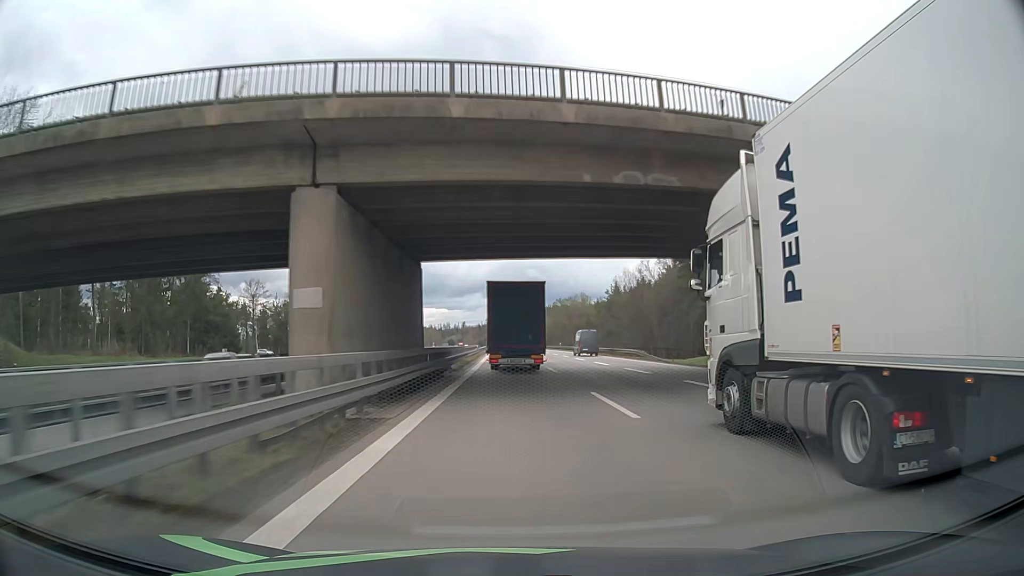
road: motorway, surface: asphalt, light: Day
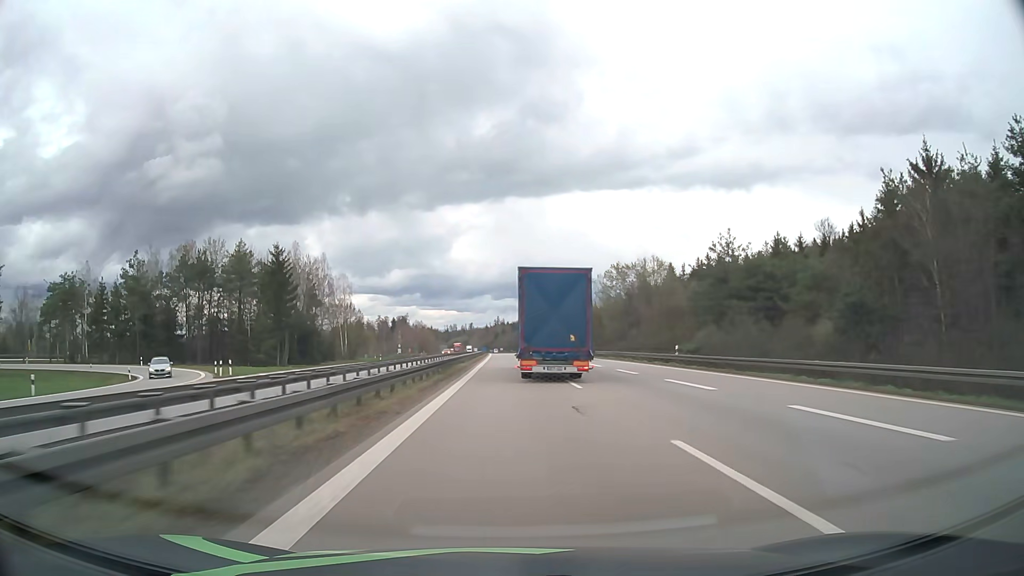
(-0.5, +81.0) m; -1°
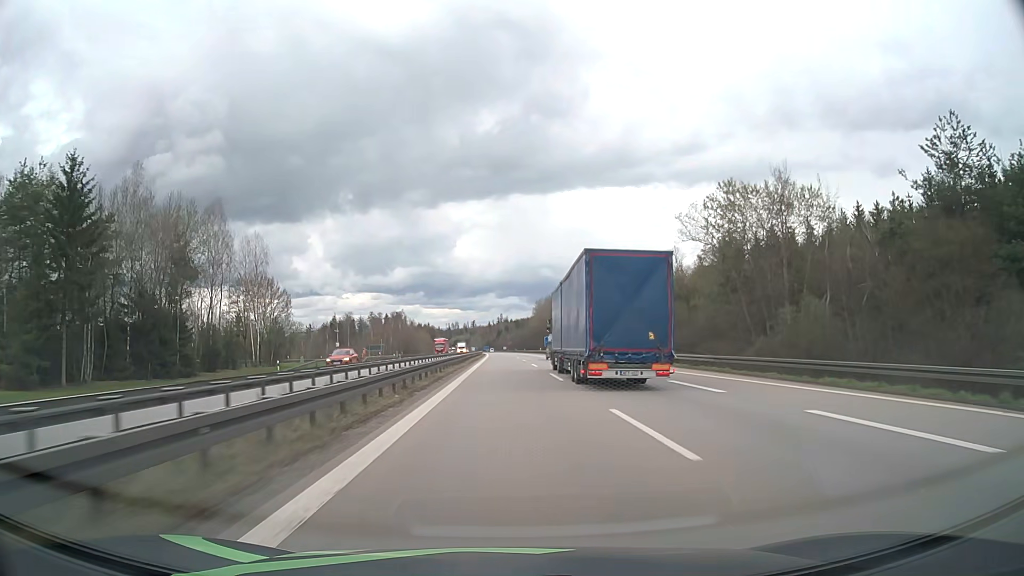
(-0.1, +49.4) m; 0°
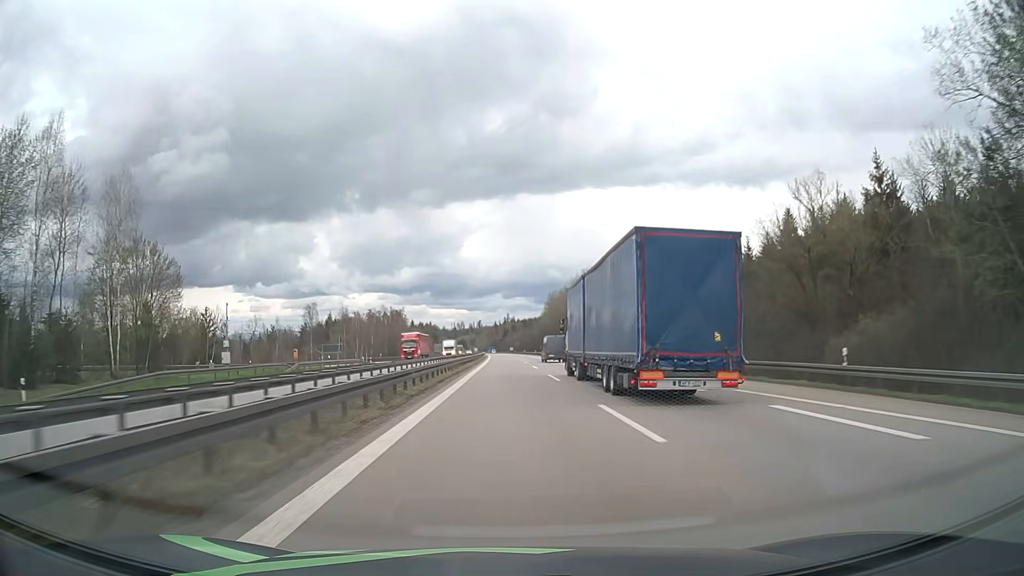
(-0.1, +34.1) m; -1°
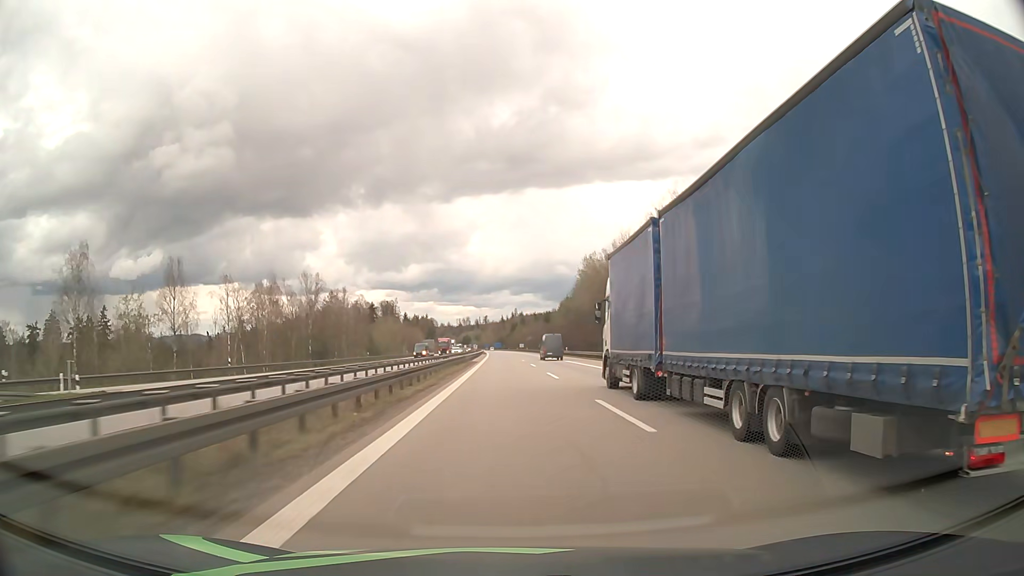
(-0.5, +71.3) m; -1°
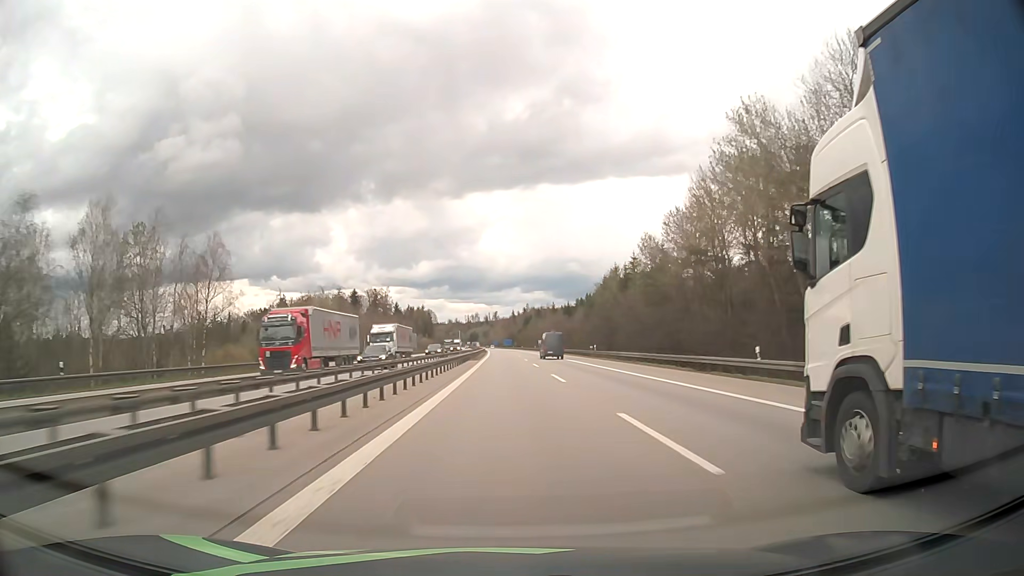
(-0.7, +75.7) m; -1°
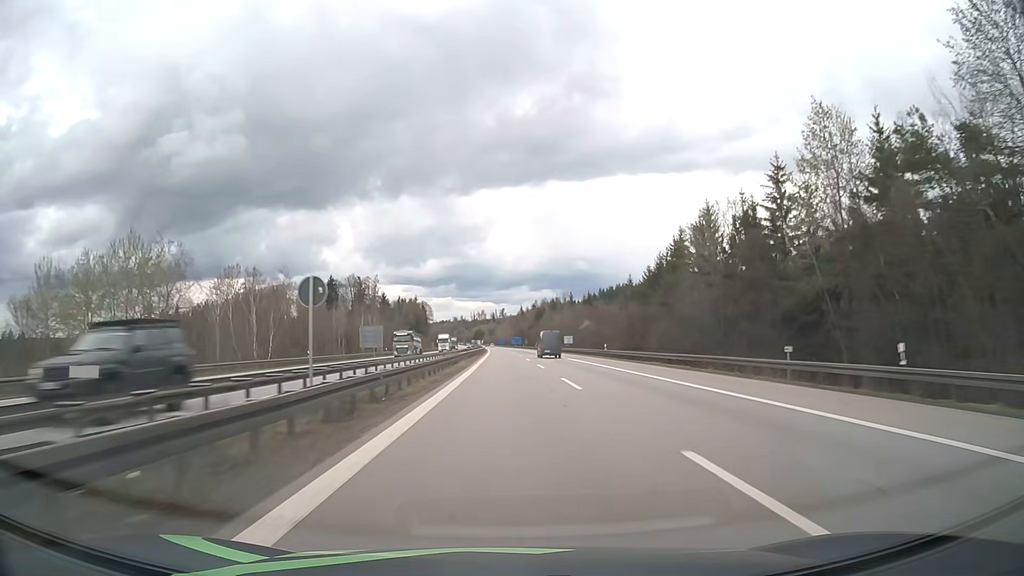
(-0.4, +59.0) m; -1°
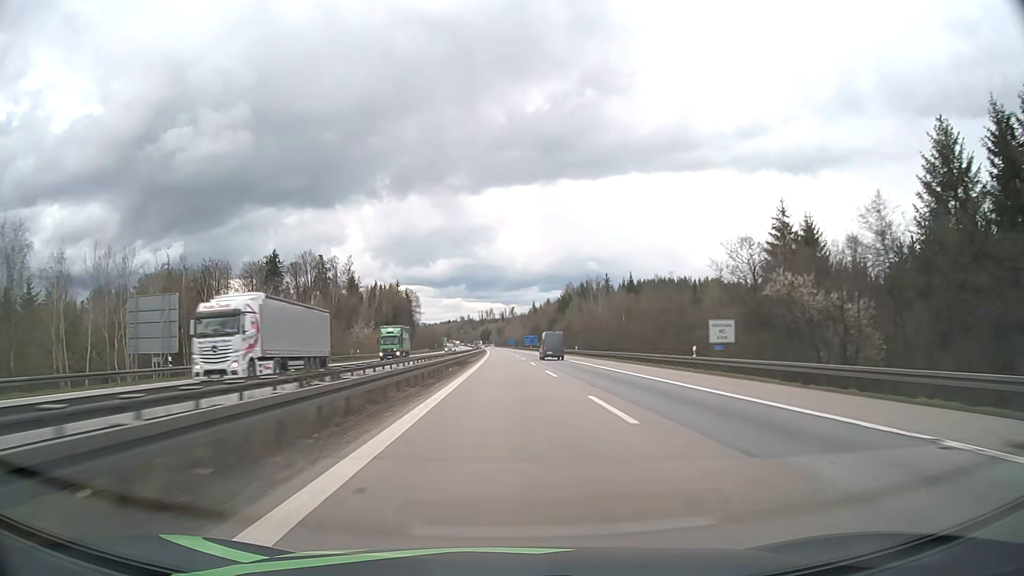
(-0.7, +80.9) m; -1°
(0, +10) (0, +20) (0, +30) (0, +40) (0, +50) (0, +60) (0, +70) (0, +80) (-1, +90) (-1, +100) m
